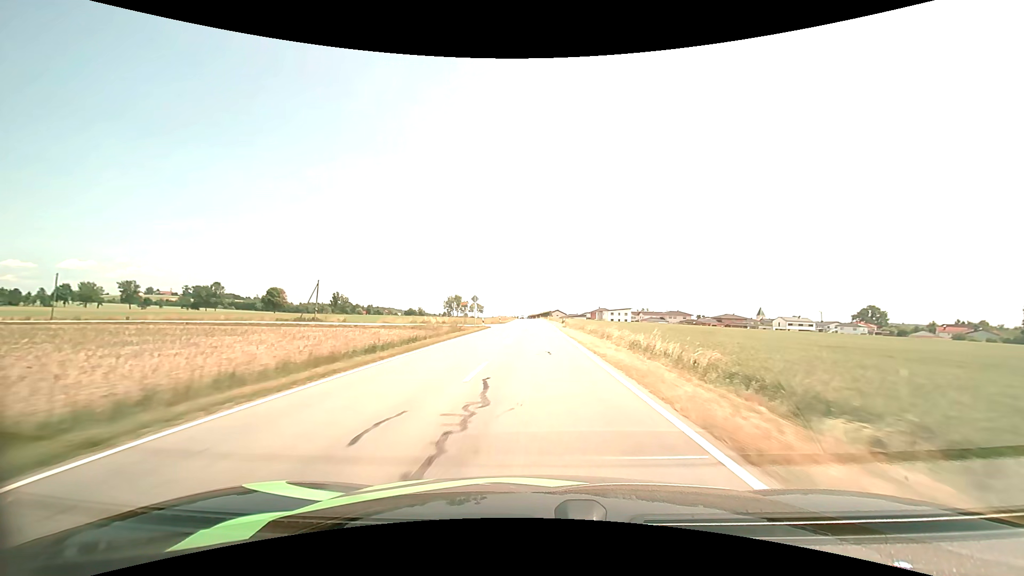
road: tertiary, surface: asphalt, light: Day
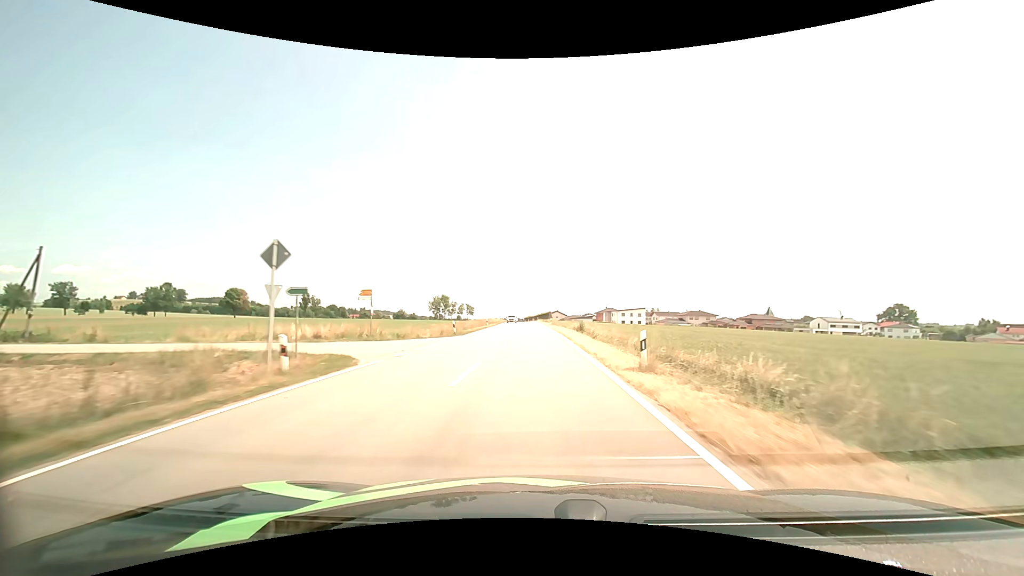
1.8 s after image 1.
(+0.2, +38.0) m; 0°
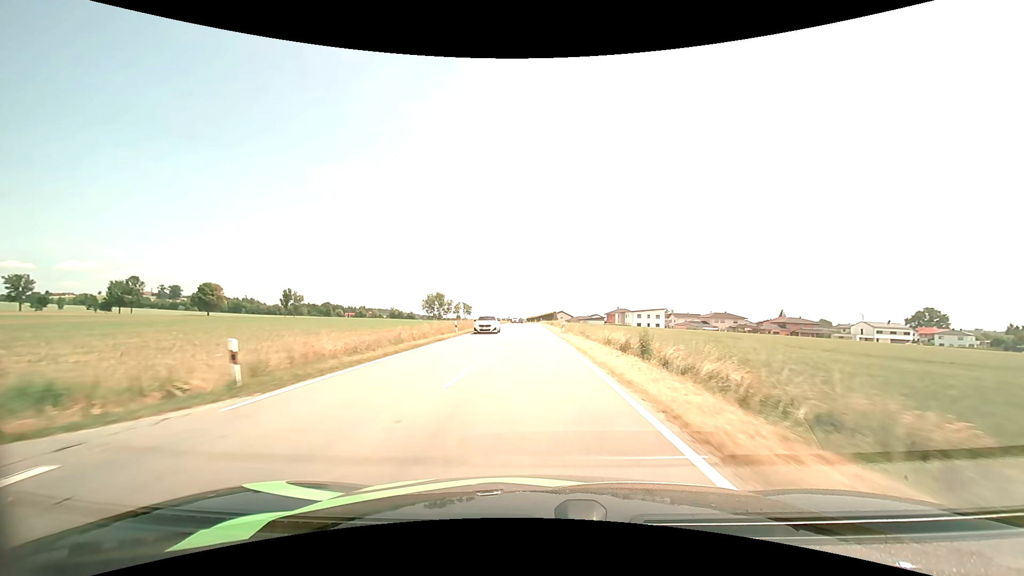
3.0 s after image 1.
(-0.1, +25.4) m; 0°
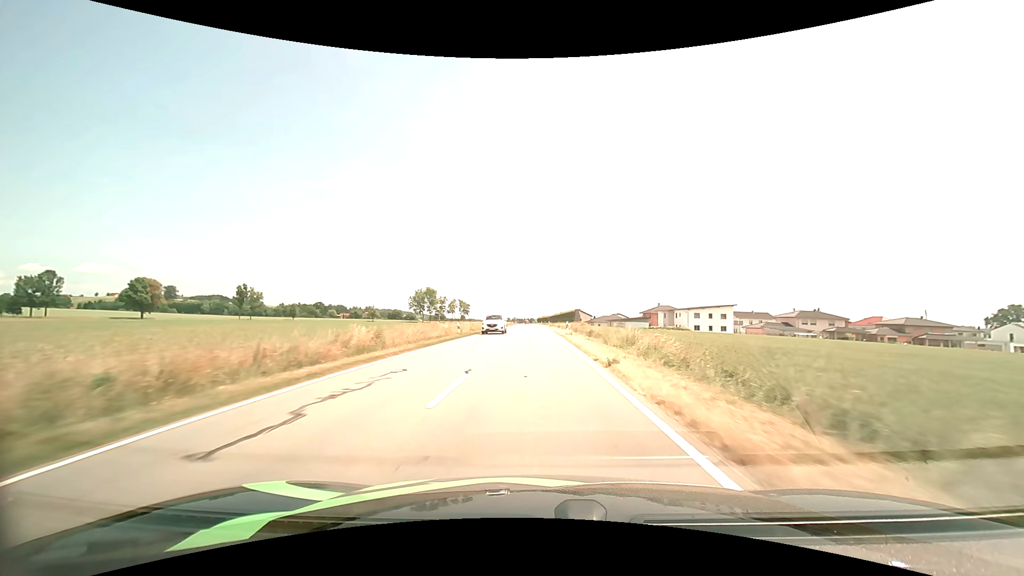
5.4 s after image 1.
(-0.7, +51.5) m; -1°
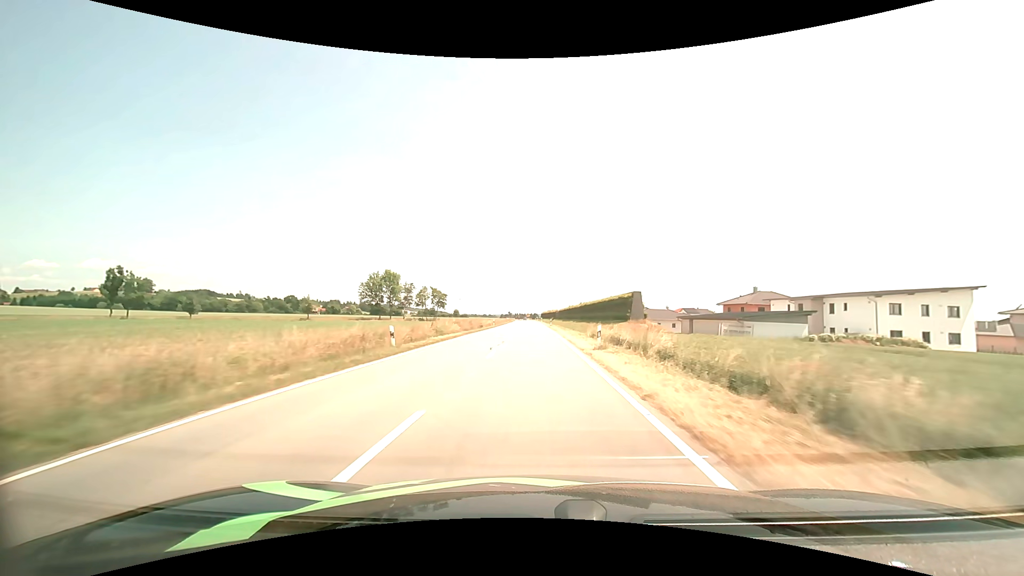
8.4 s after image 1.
(-0.3, +66.7) m; 0°
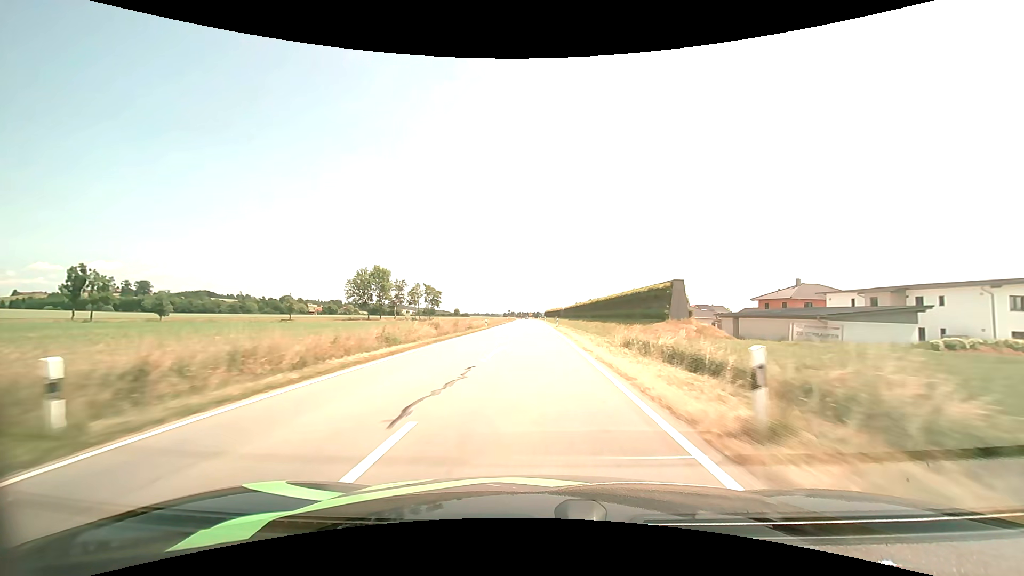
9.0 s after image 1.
(0.0, +13.6) m; 0°
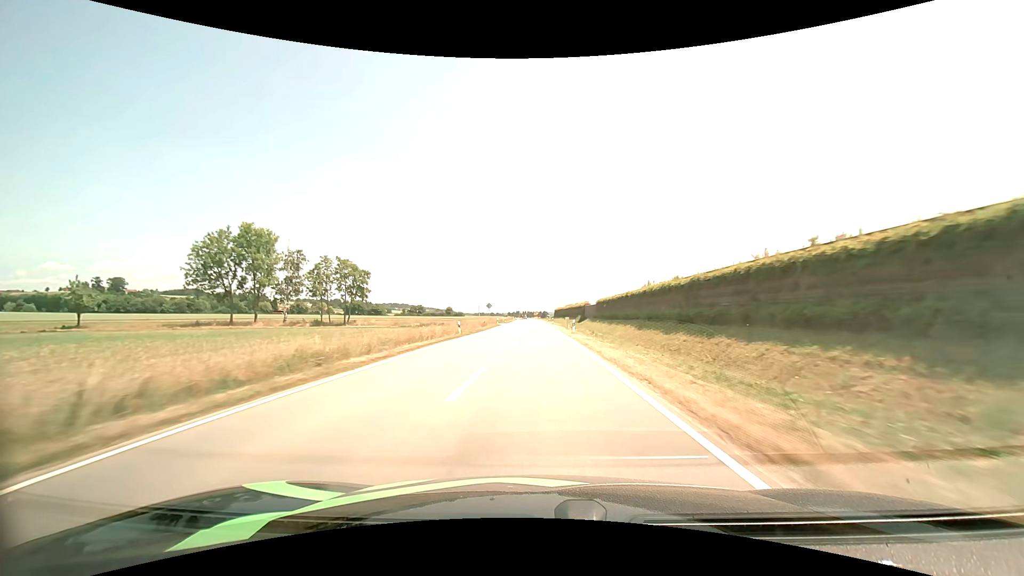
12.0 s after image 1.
(-0.7, +69.1) m; -1°
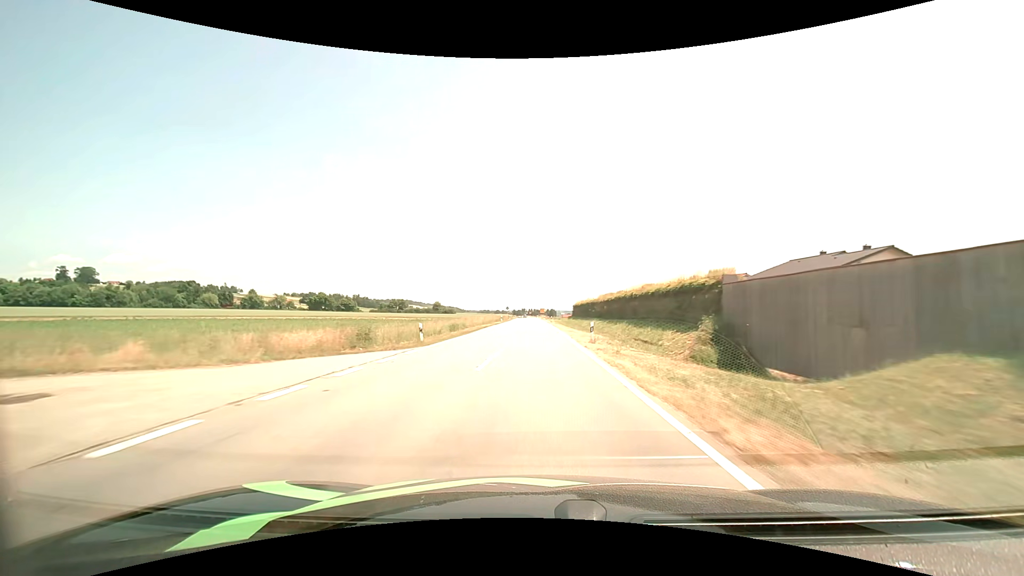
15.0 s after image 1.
(-0.5, +70.2) m; -1°
